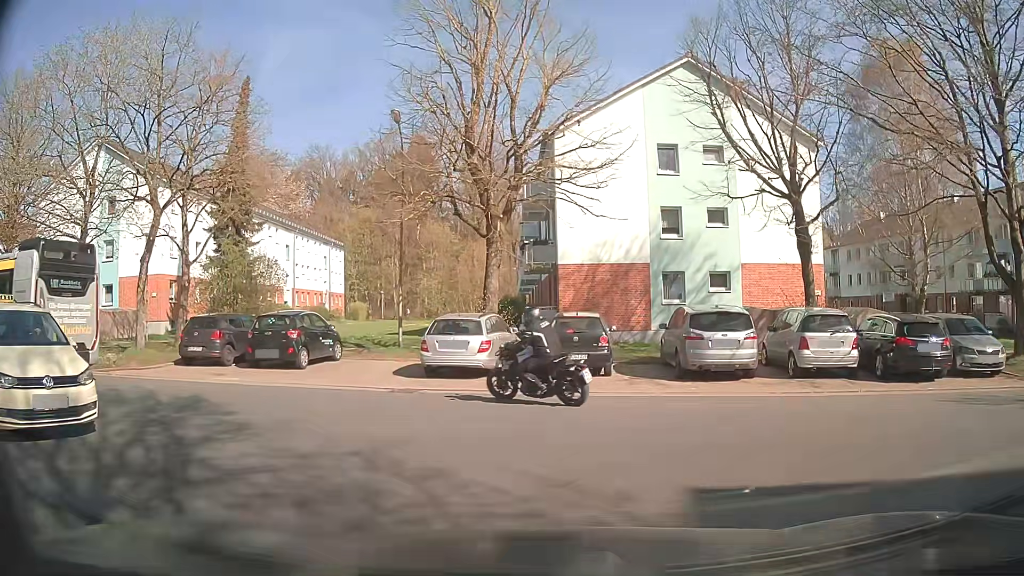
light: Day
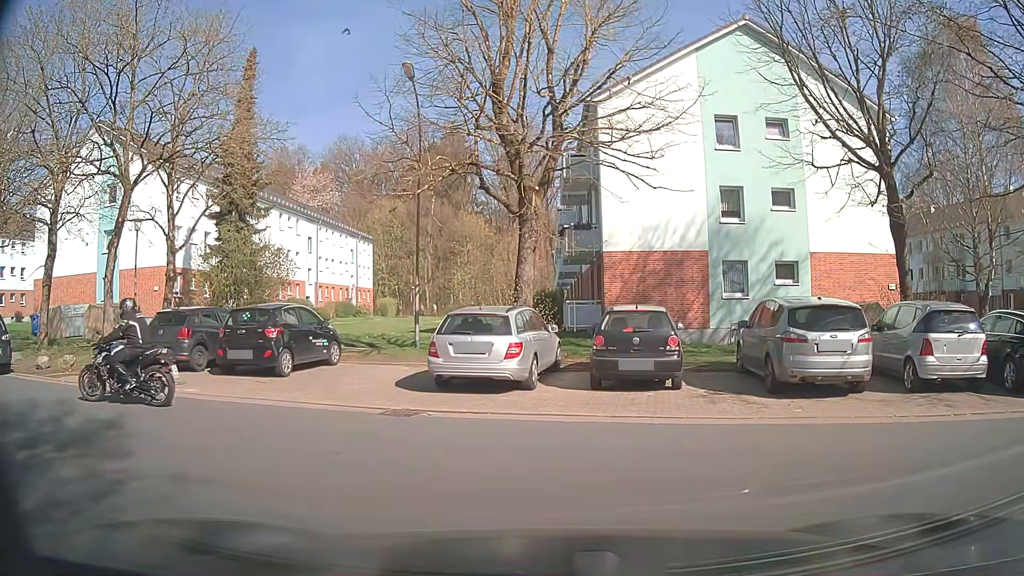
(-0.2, +3.5) m; -3°
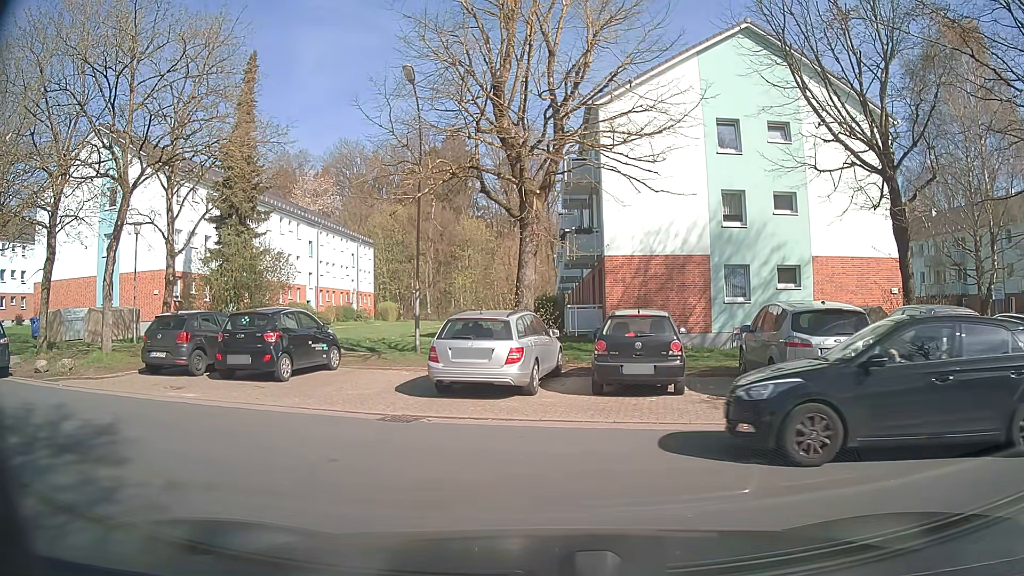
(0.0, +0.2) m; 0°
